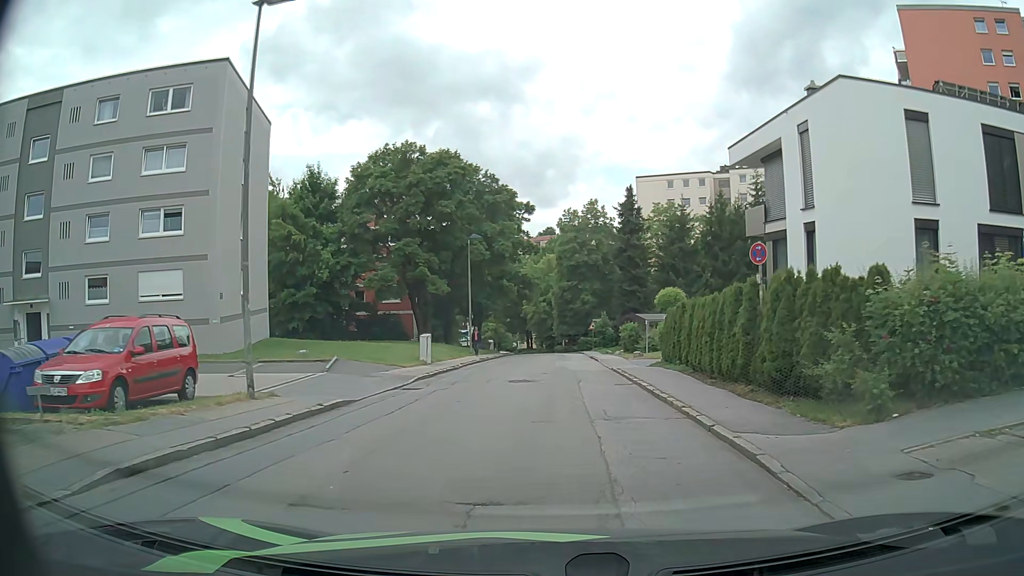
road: residential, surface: asphalt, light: Day
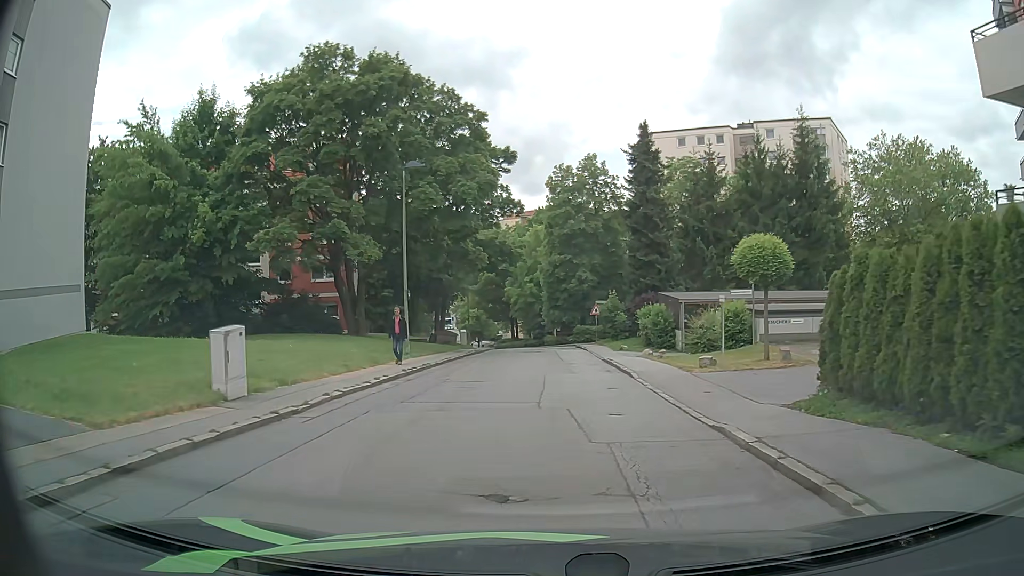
(+0.5, +17.1) m; +2°
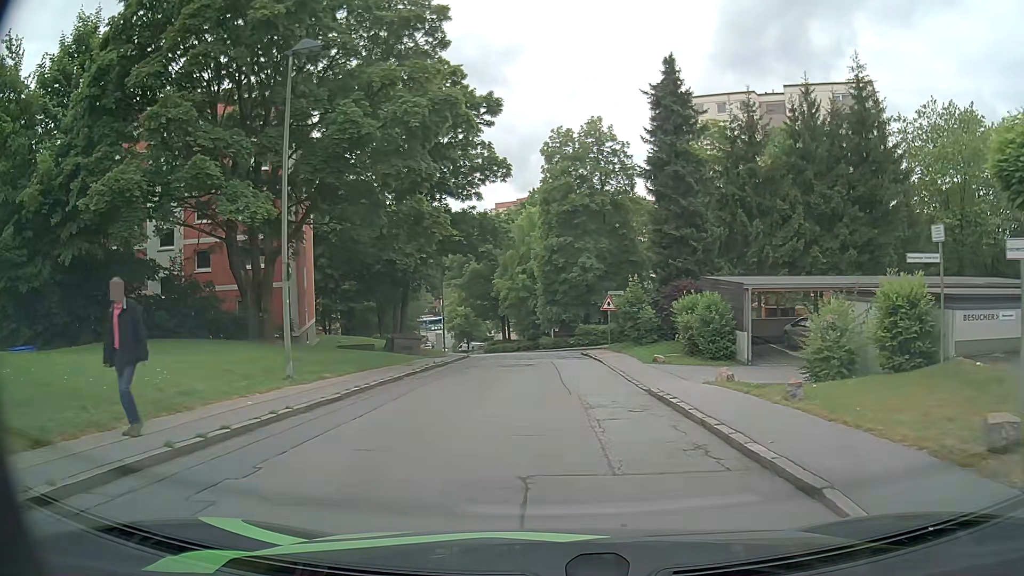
(+0.1, +12.3) m; 0°
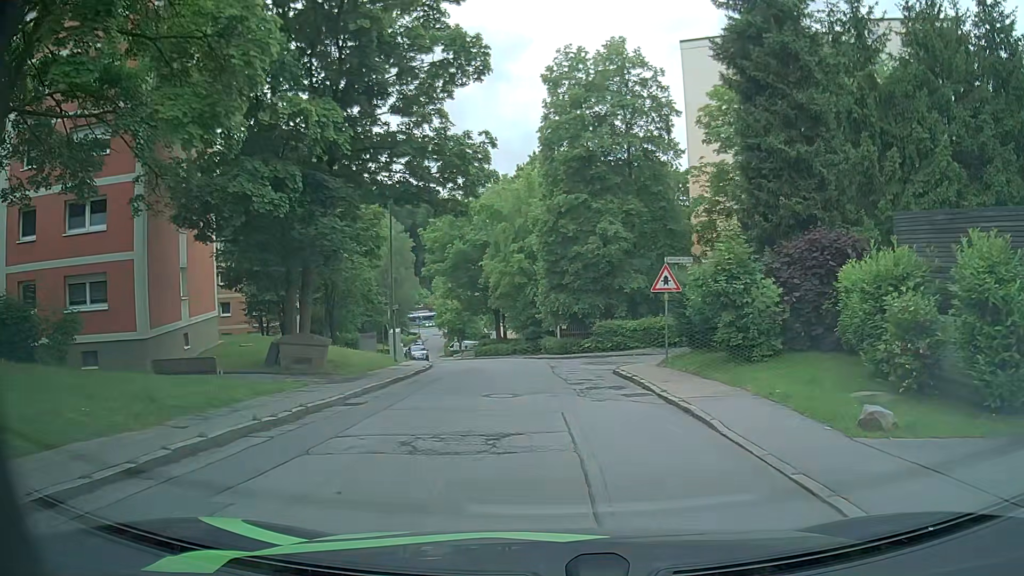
(+0.2, +16.0) m; -1°
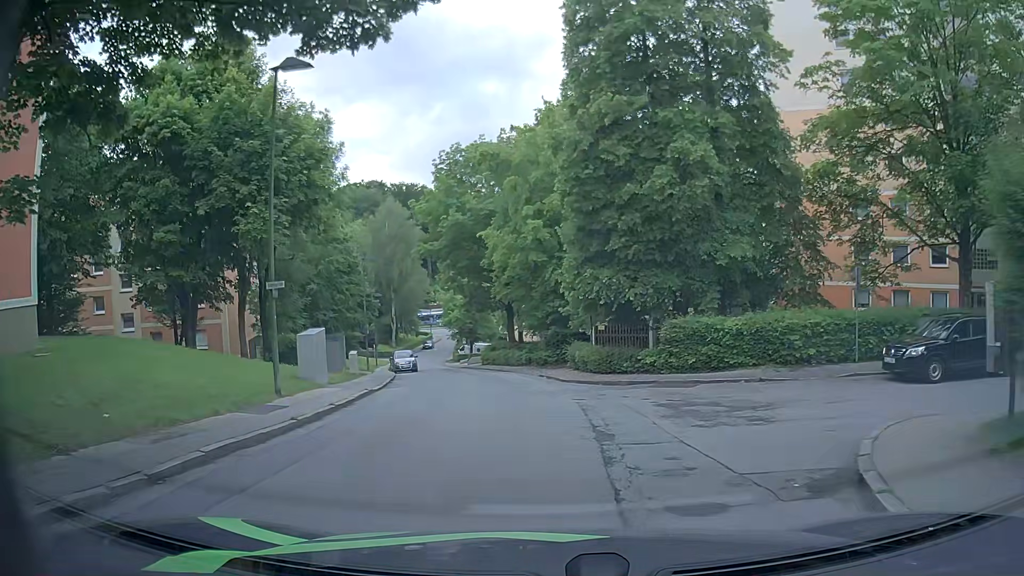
(+0.2, +15.8) m; 0°
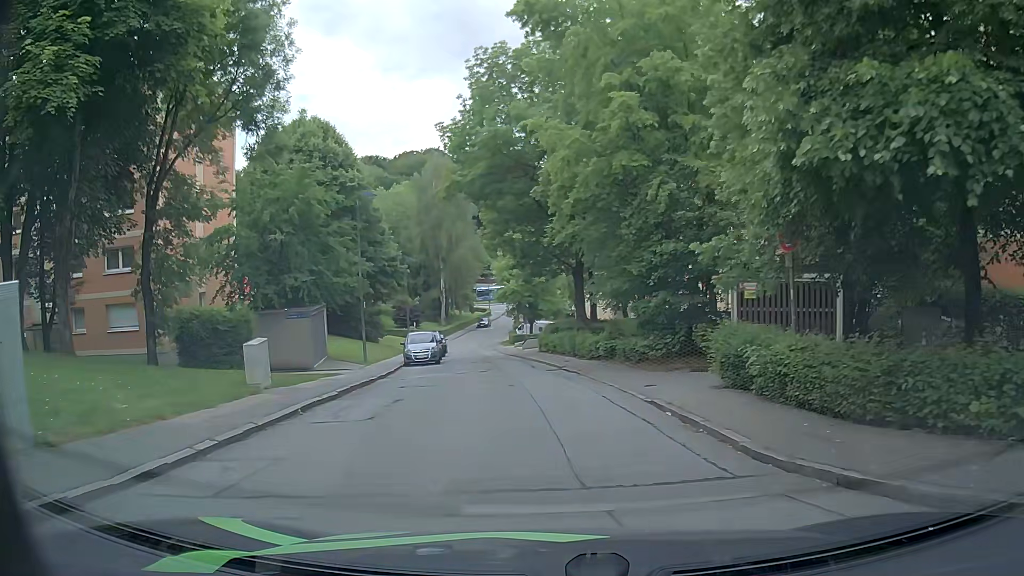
(-1.1, +15.7) m; -8°
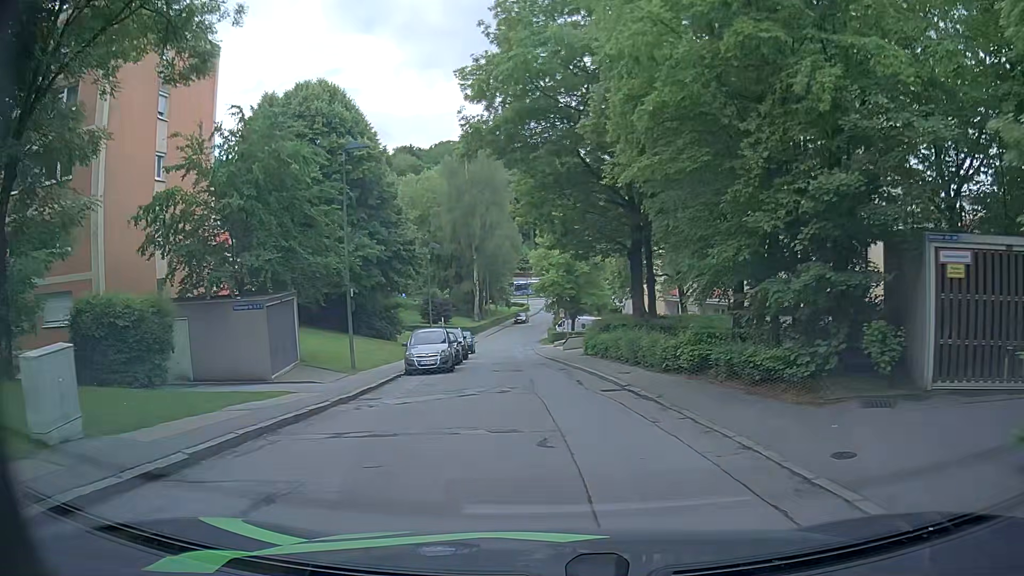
(-0.1, +8.1) m; -2°
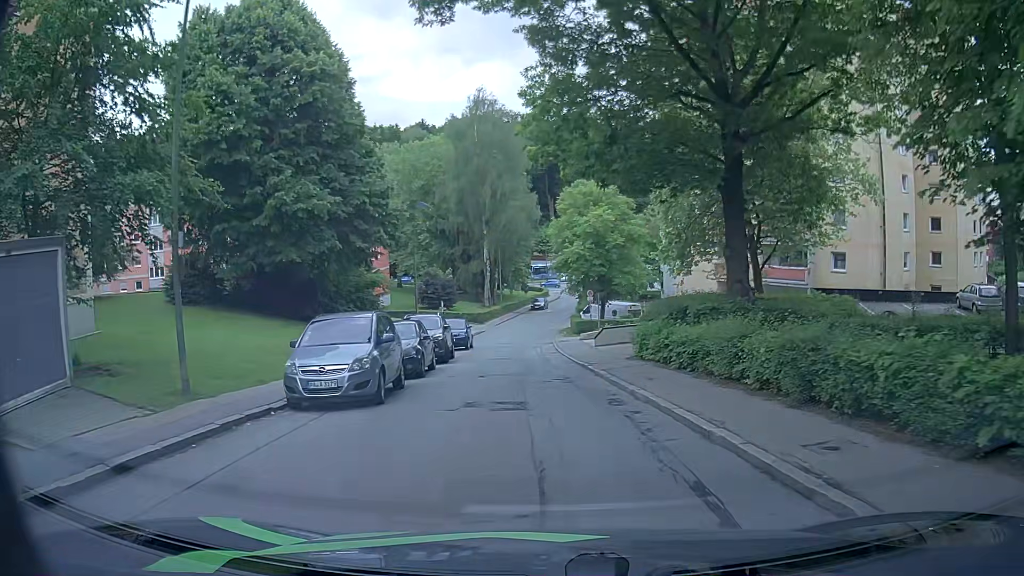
(-0.3, +12.7) m; -2°
(0, +10) (-1, +20) (-1, +30) (-1, +40) (-1, +50) (-1, +60) (0, +70) (+2, +80) (+3, +90) (+5, +99) m
